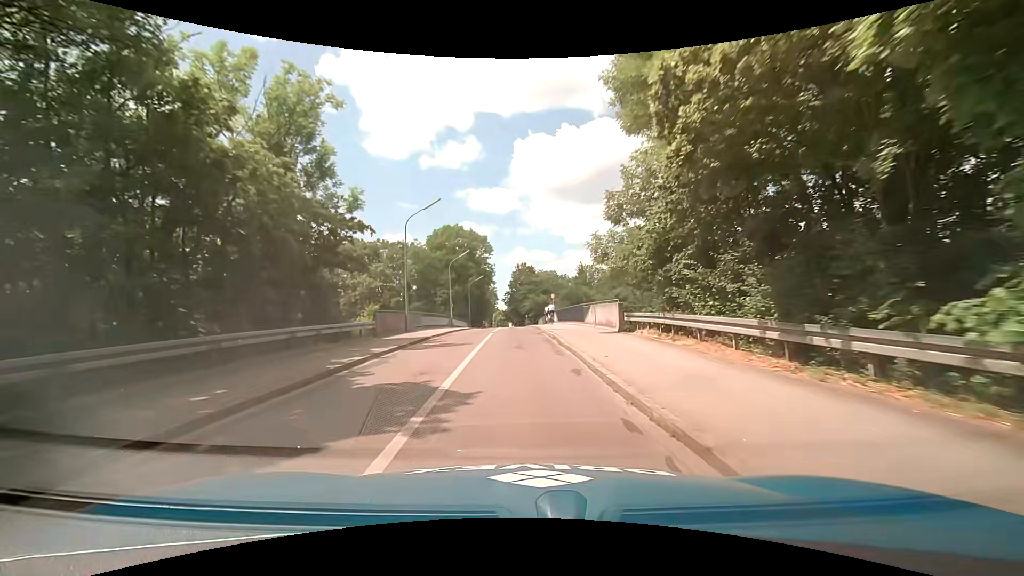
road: tertiary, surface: asphalt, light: Day
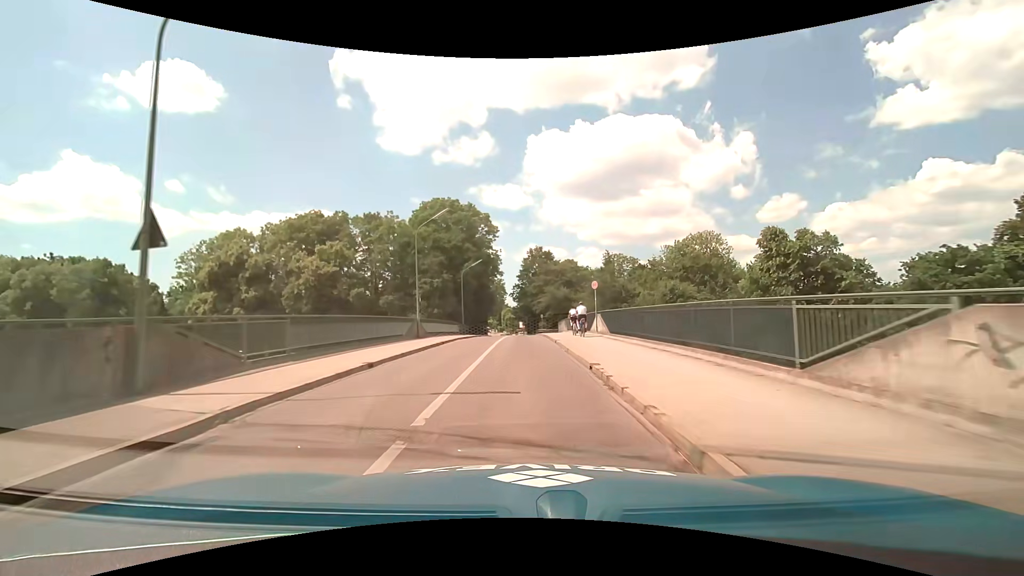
(-0.5, +22.3) m; -2°
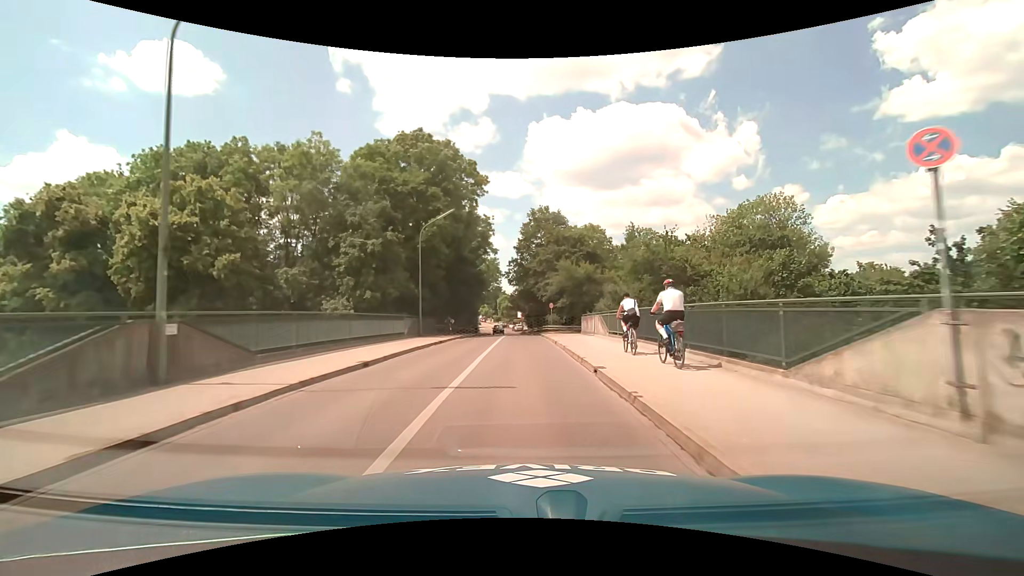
(-0.2, +22.8) m; 0°
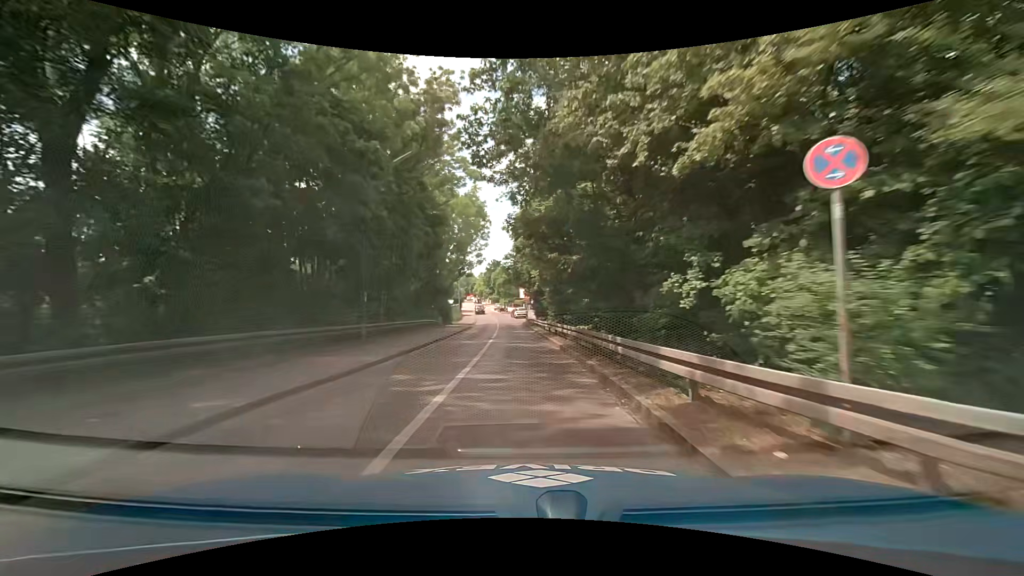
(0.0, +39.0) m; 0°
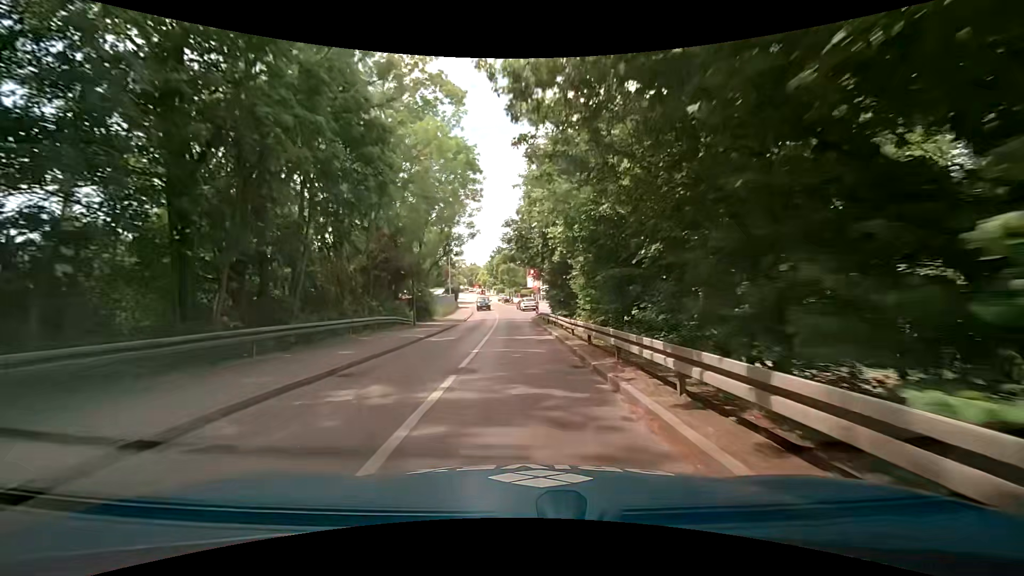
(-0.2, +15.8) m; -1°
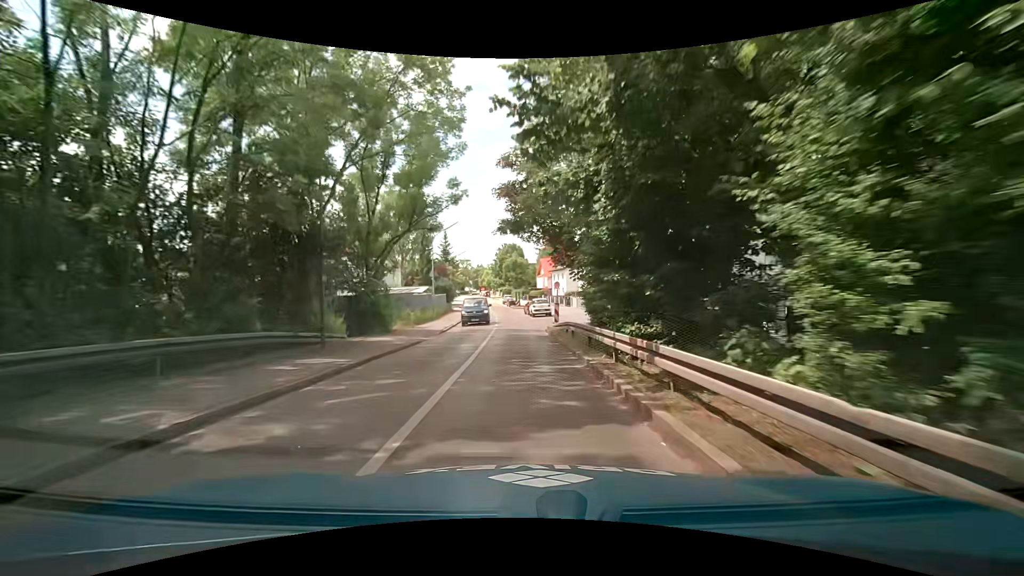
(-0.1, +15.8) m; -1°
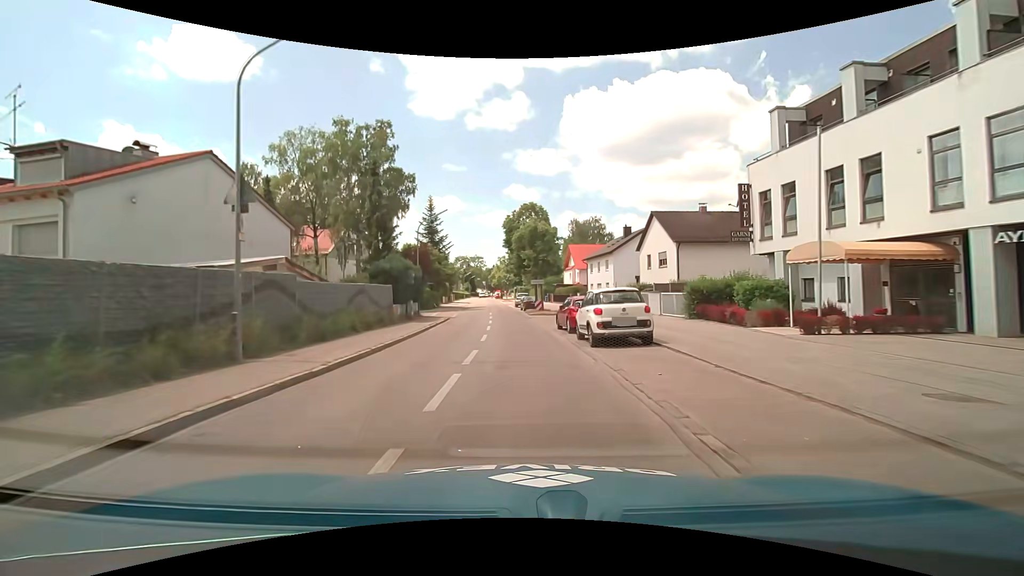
(-0.4, +31.0) m; -2°
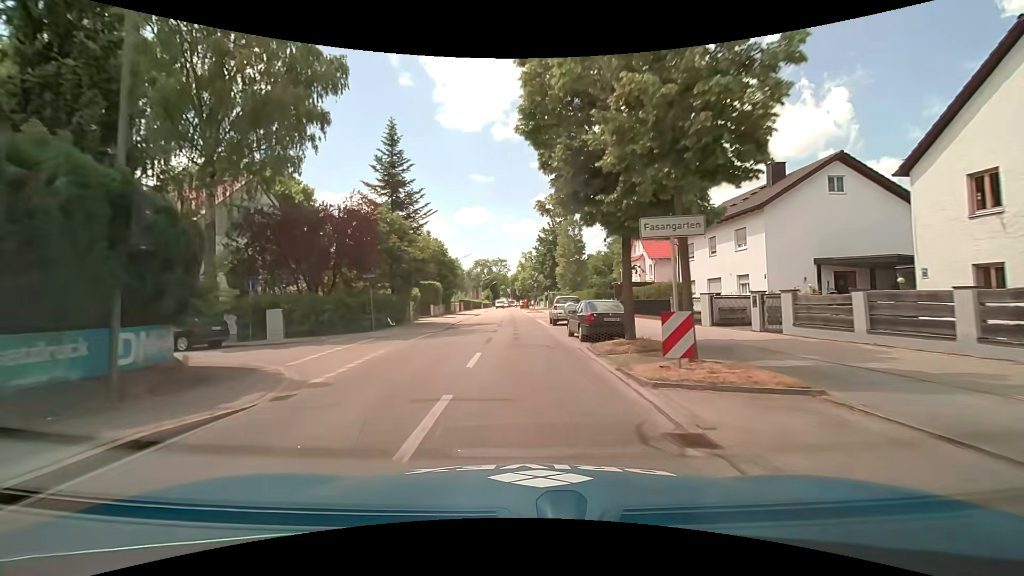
(-0.4, +30.3) m; -3°
